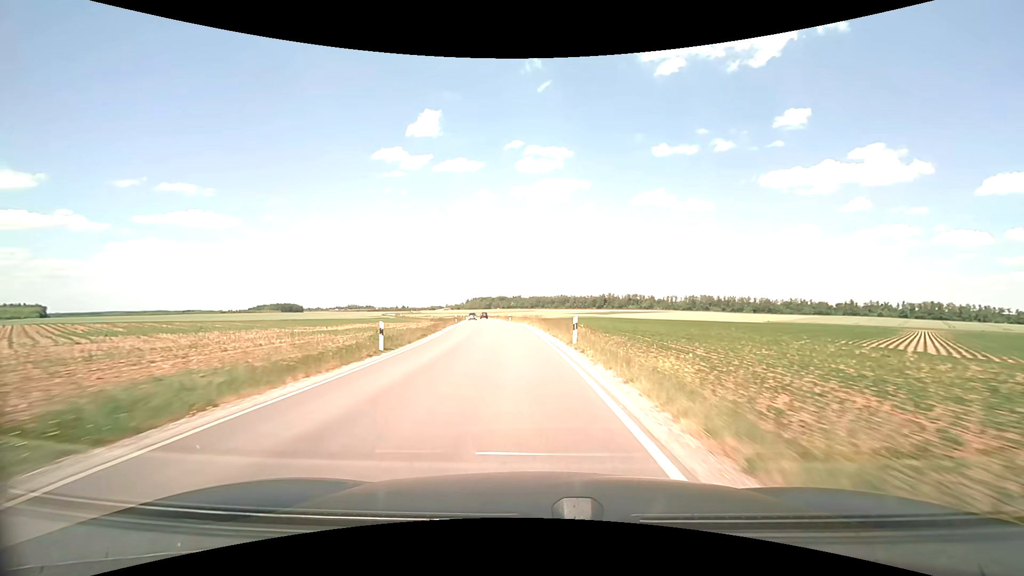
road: secondary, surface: asphalt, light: Day
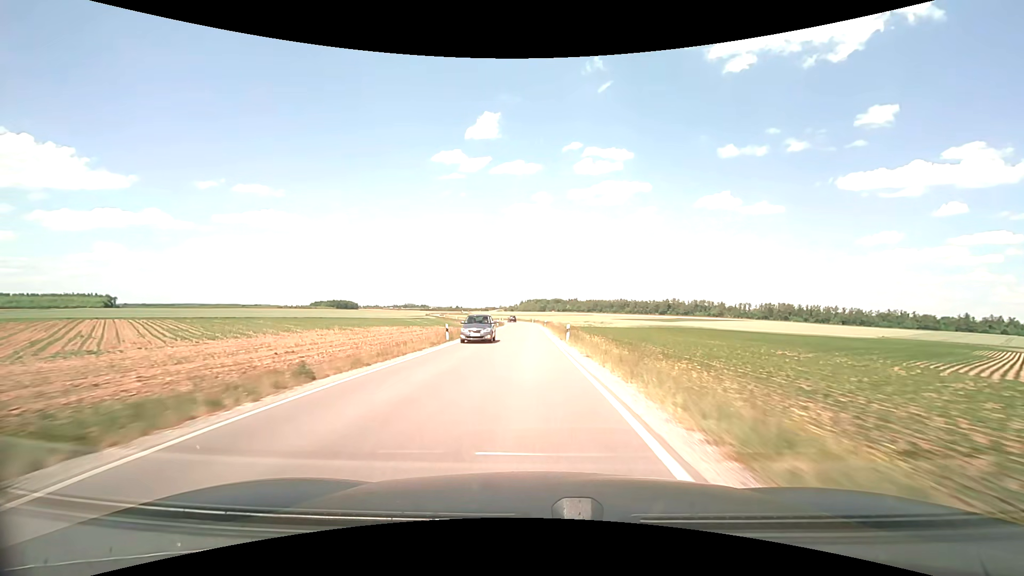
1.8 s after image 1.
(-2.0, +35.0) m; -7°
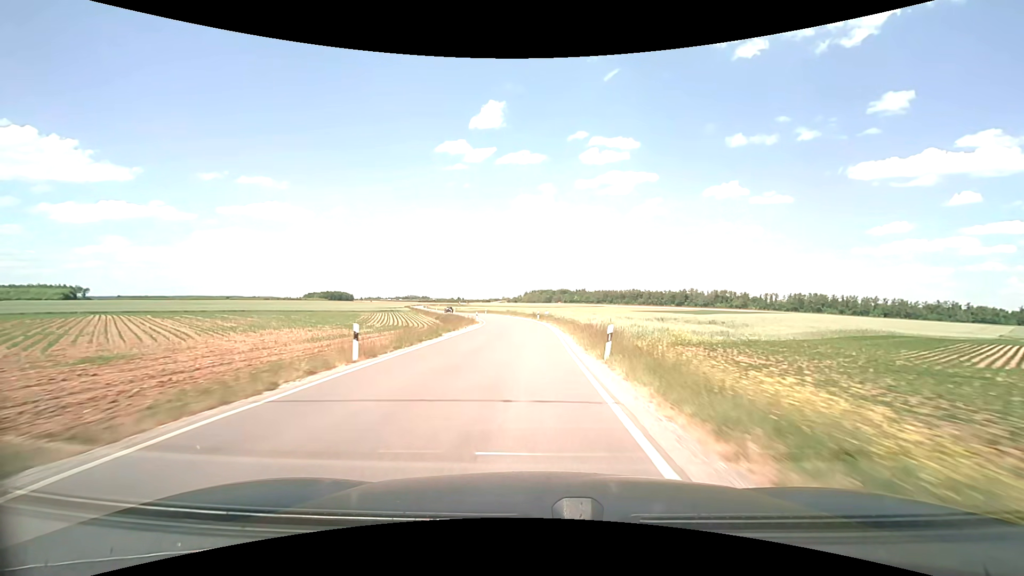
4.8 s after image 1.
(-0.6, +59.2) m; -1°
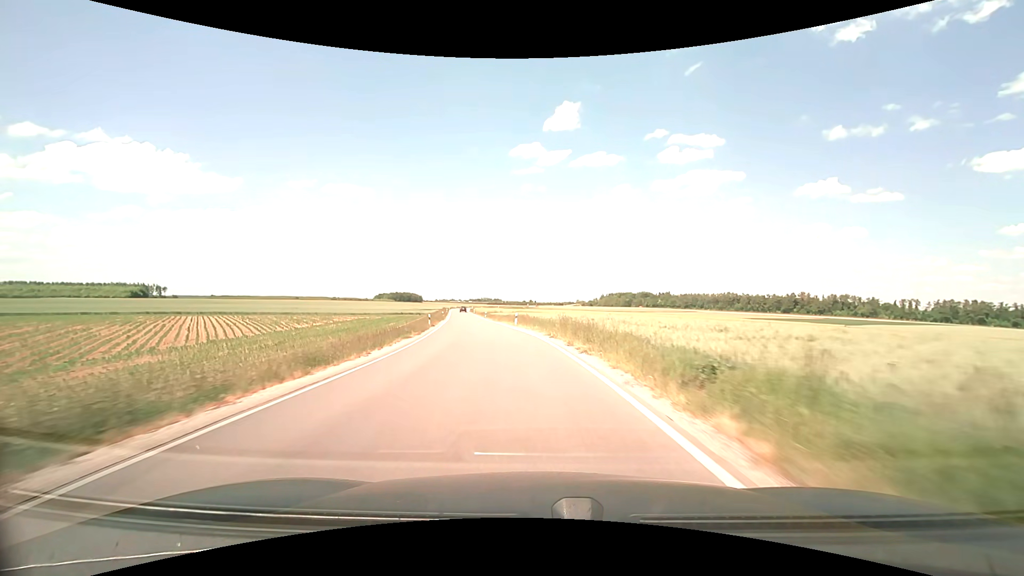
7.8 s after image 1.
(-2.3, +59.6) m; -8°
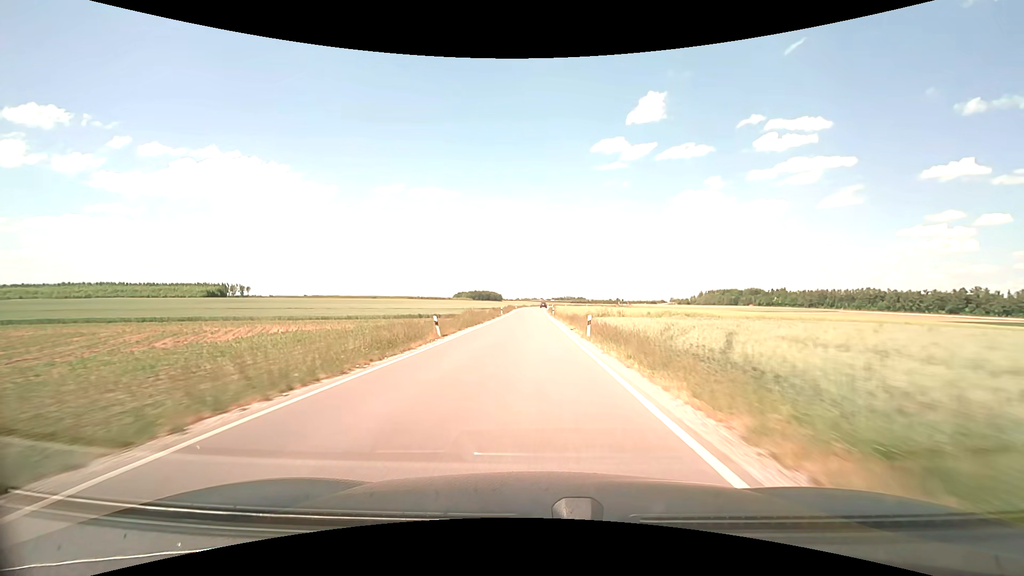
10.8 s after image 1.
(-6.8, +59.1) m; -10°
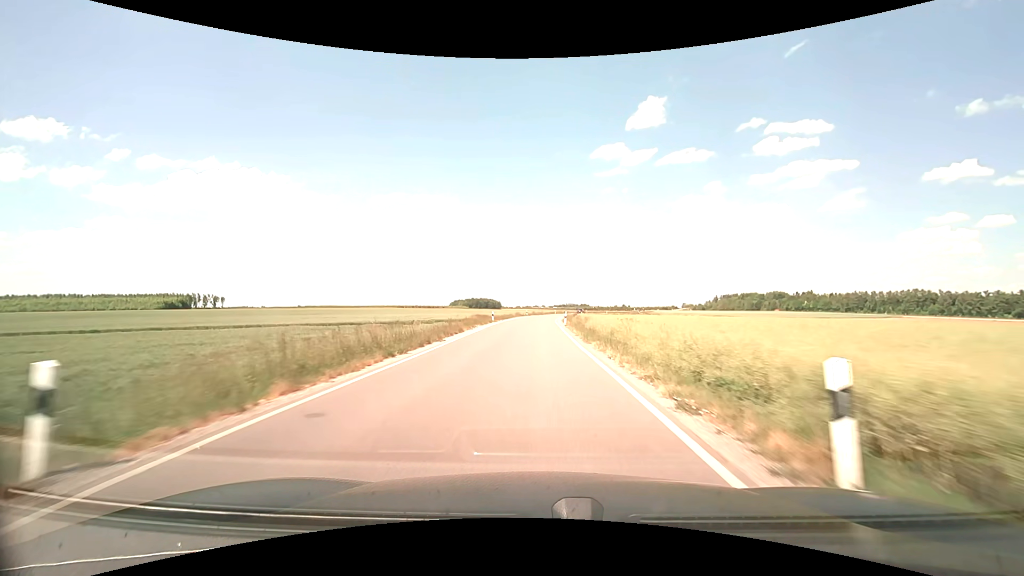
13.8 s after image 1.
(-0.3, +60.8) m; 0°
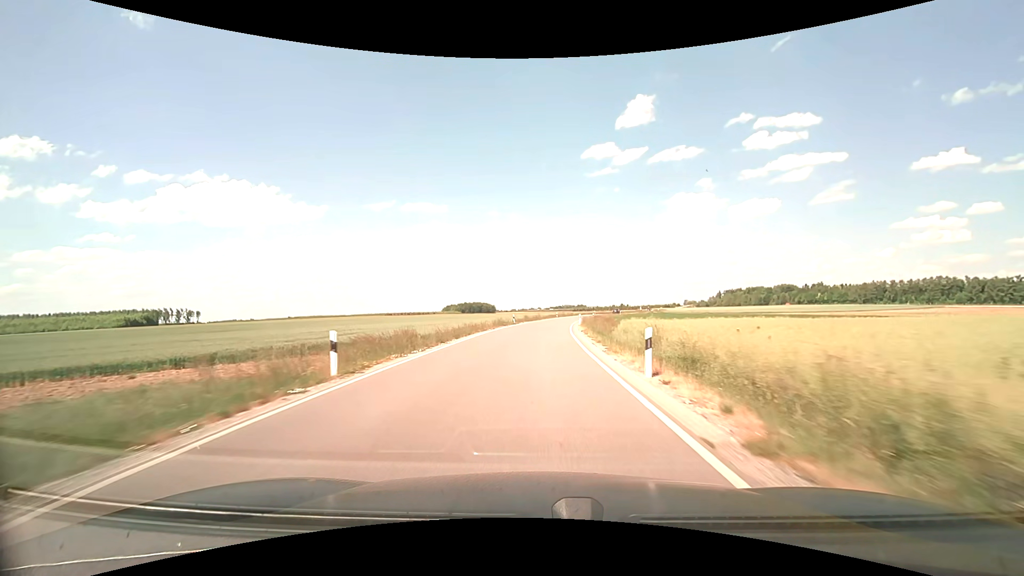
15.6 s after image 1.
(+0.2, +35.7) m; 0°
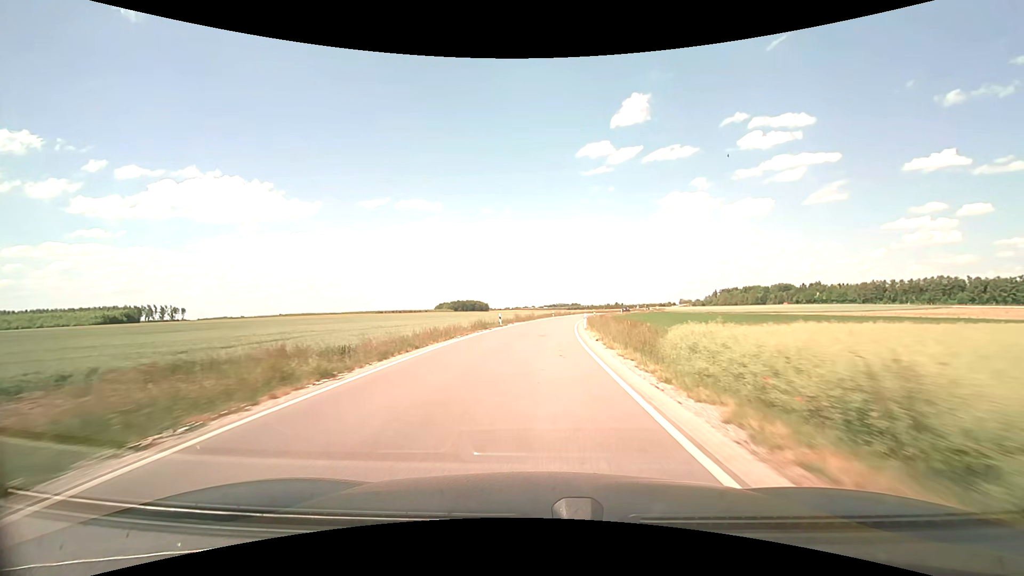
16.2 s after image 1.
(0.0, +11.5) m; 0°
(0, +10) (0, +20) (+1, +30) (+2, +40) (+2, +50) (+4, +60) (+5, +70) (+7, +80) (+8, +89) (+11, +99) m
